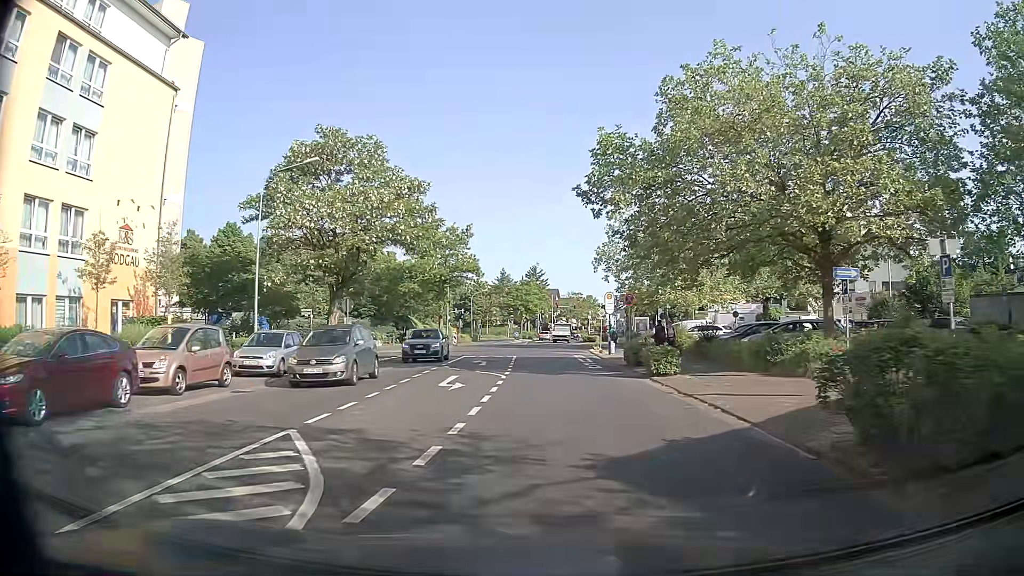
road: tertiary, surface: asphalt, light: Day
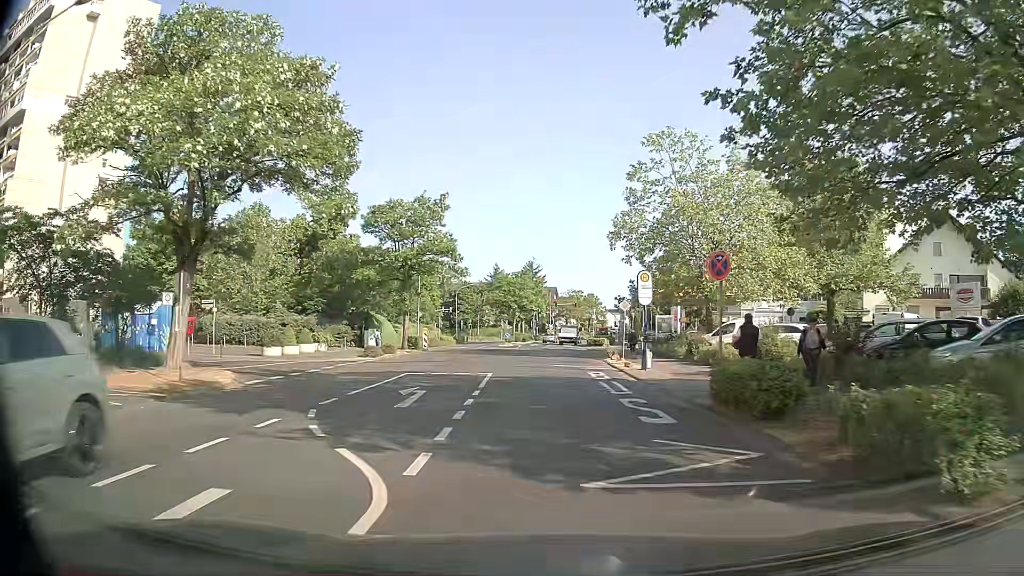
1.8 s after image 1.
(0.0, +14.8) m; 0°
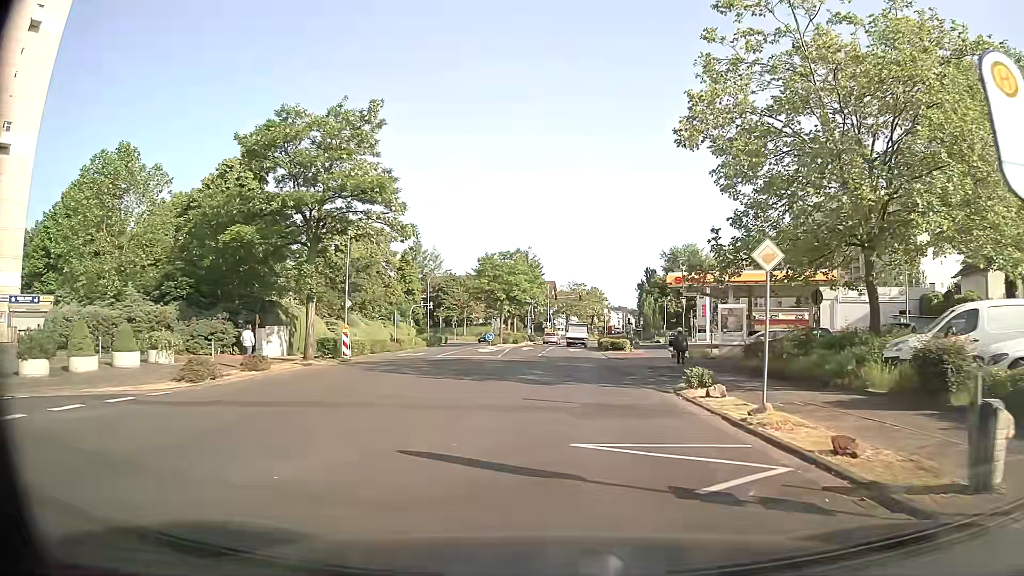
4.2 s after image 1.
(+0.1, +20.2) m; +1°
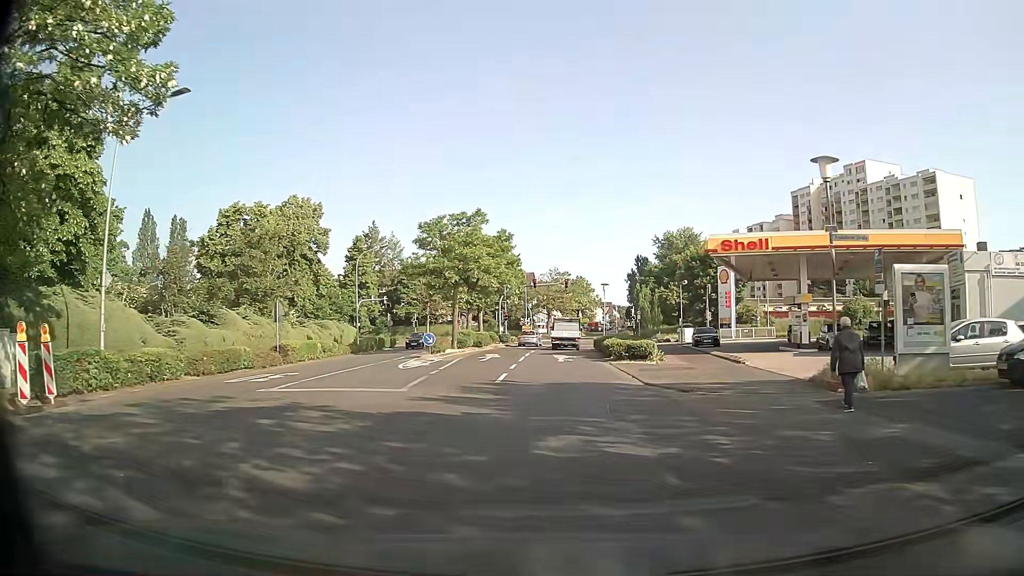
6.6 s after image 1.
(+0.3, +19.7) m; +2°
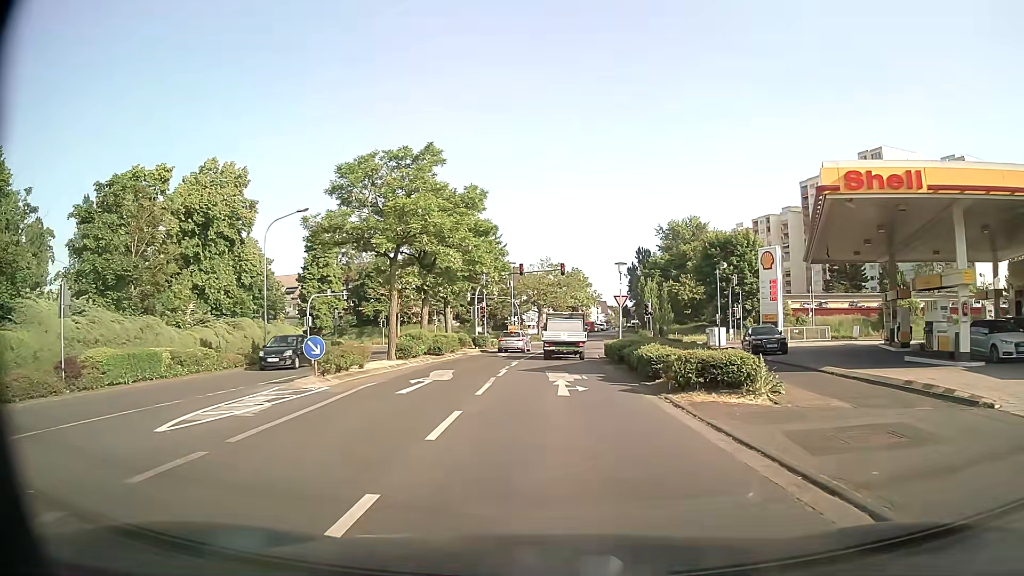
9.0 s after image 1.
(+0.1, +15.3) m; 0°
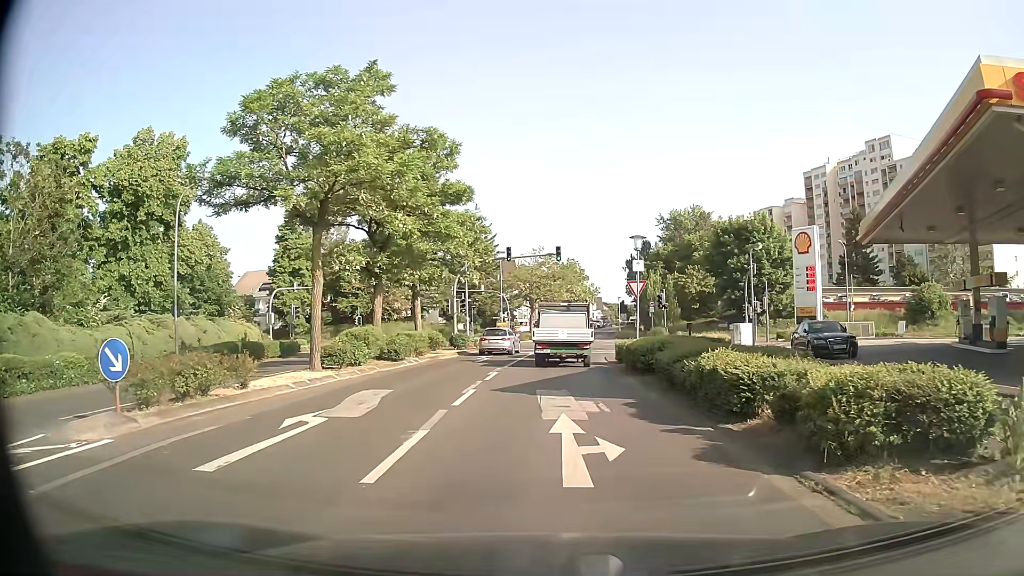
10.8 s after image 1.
(+0.1, +8.5) m; +1°
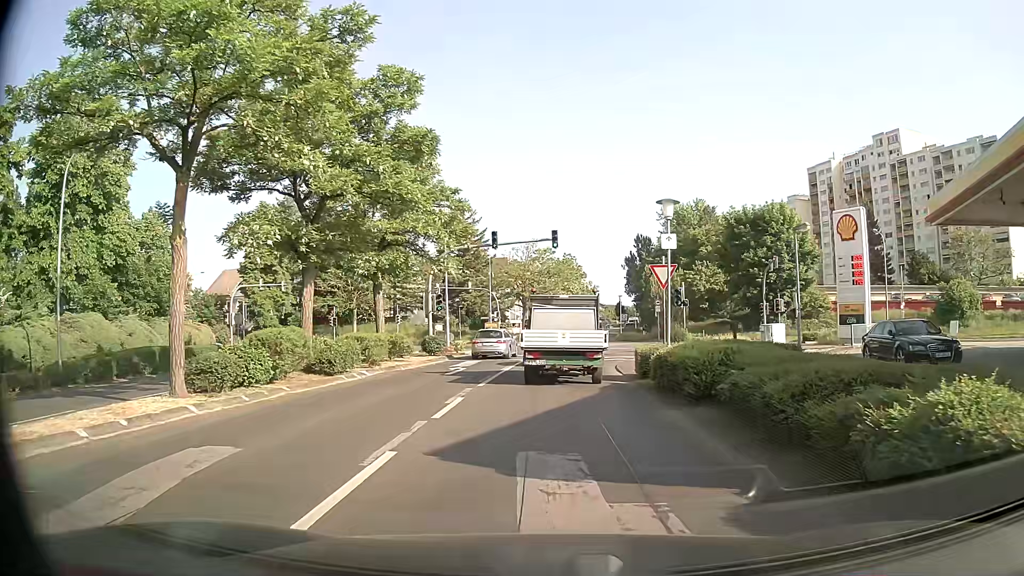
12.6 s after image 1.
(0.0, +7.4) m; +1°
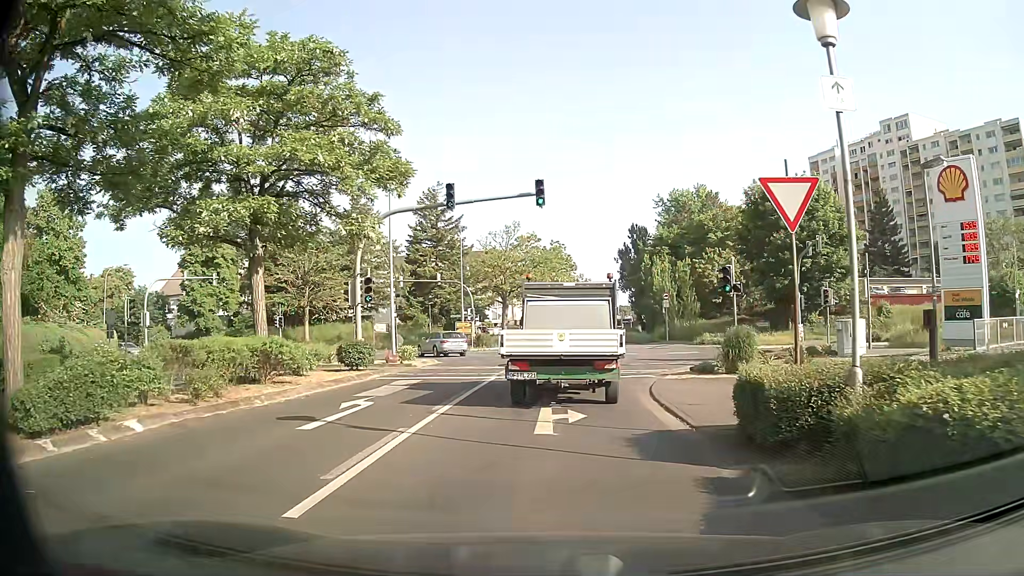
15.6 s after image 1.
(+0.1, +11.7) m; +1°
(0, +10) (+1, +20) (+6, +29) (+14, +34) (+24, +34) (+34, +32) (+44, +30) (+53, +28) (+63, +26) (+73, +25) m
